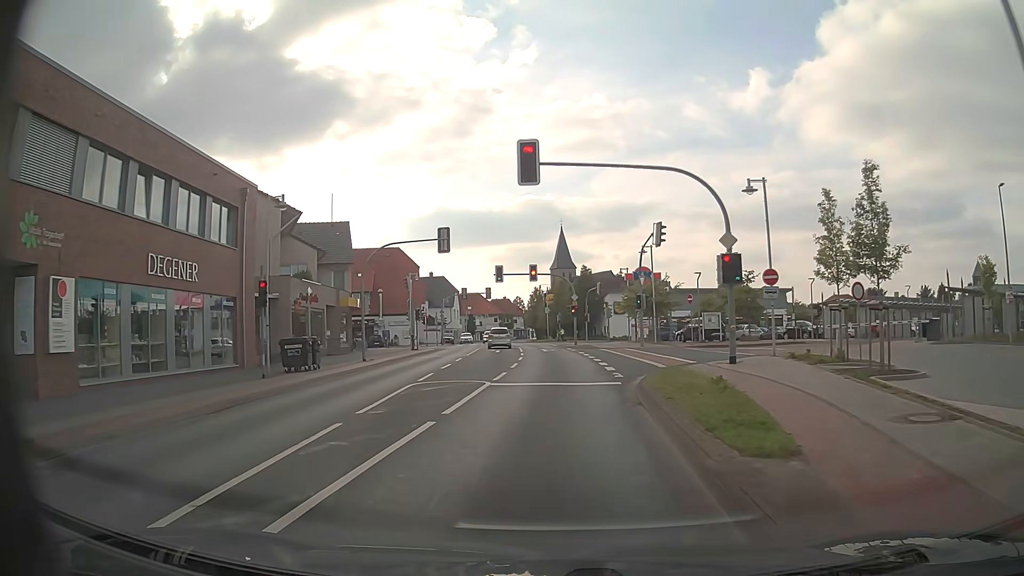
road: primary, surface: asphalt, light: Day
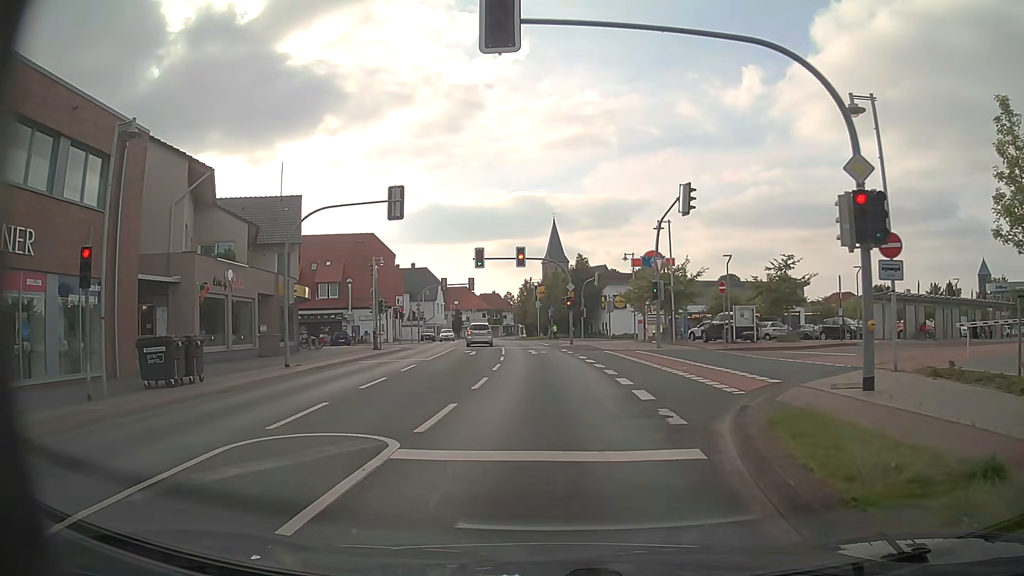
(0.0, +9.0) m; -1°
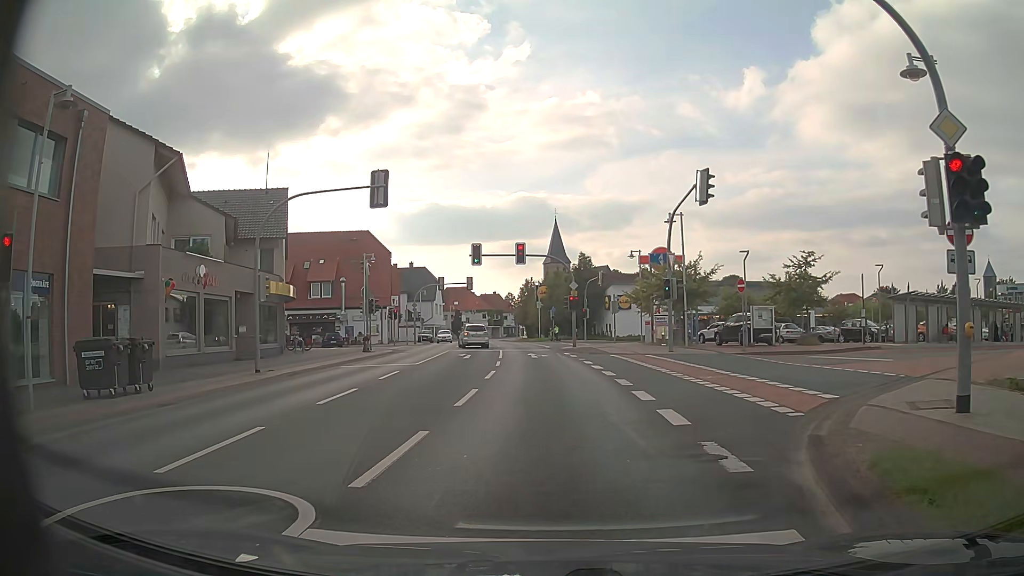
(0.0, +2.6) m; +2°
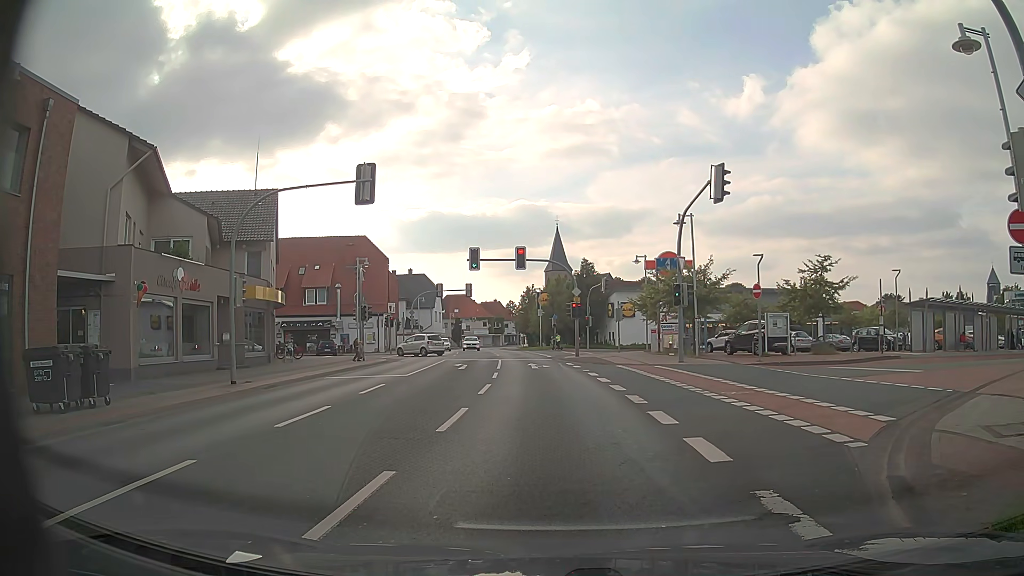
(0.0, +1.7) m; +2°
(0, +10) (-1, +20) (-2, +30) (-3, +40) (-4, +50) (-6, +60) (-8, +70) (-9, +79) (-11, +89) (-12, +99) m
